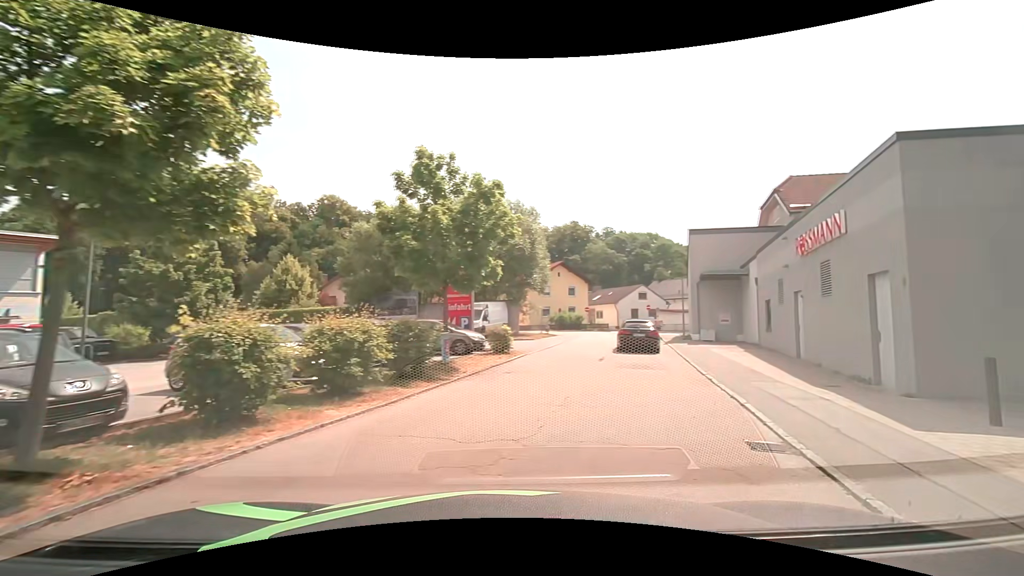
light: Day
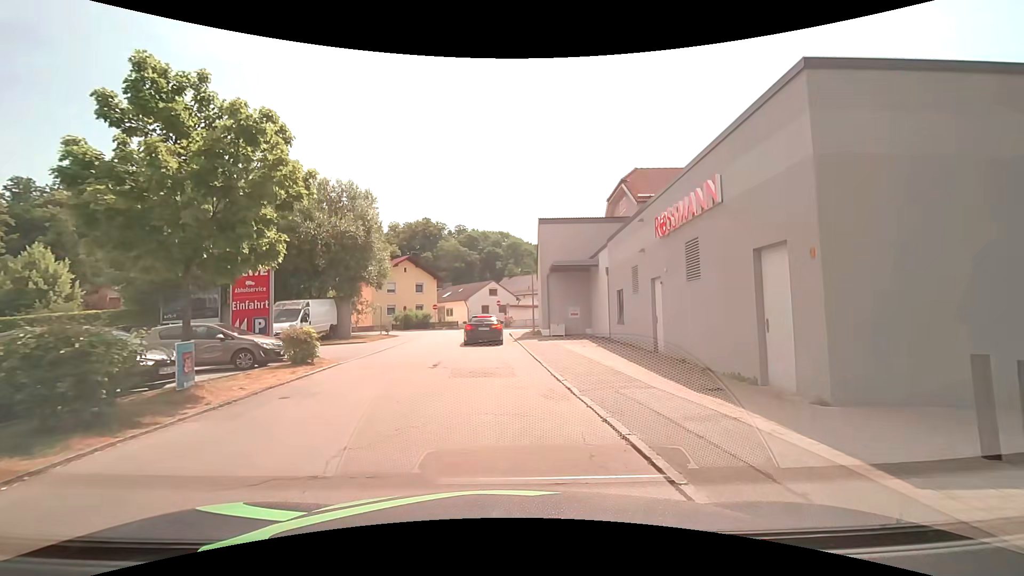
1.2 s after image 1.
(+0.9, +3.9) m; +18°
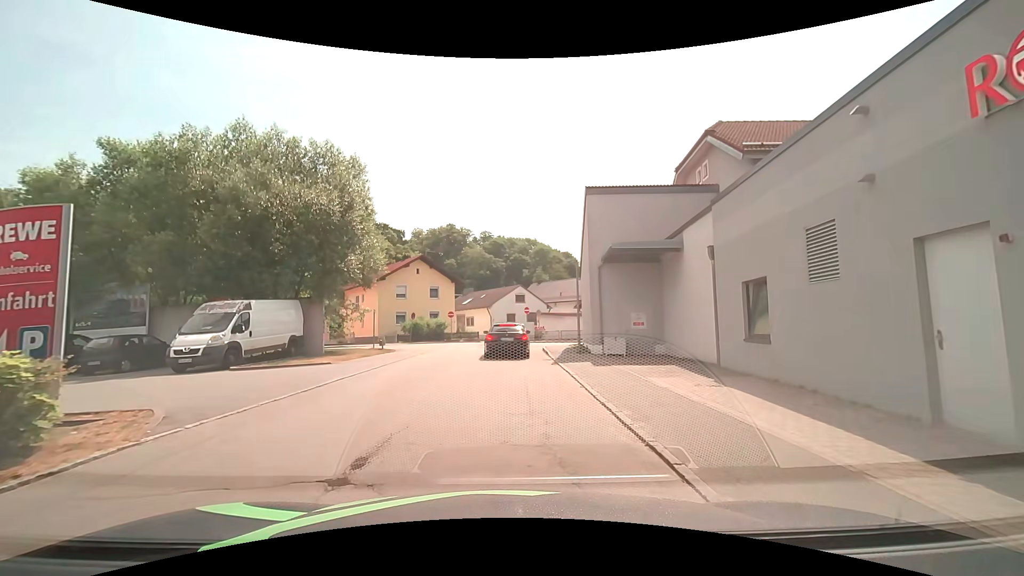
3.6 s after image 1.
(-0.1, +9.5) m; -2°
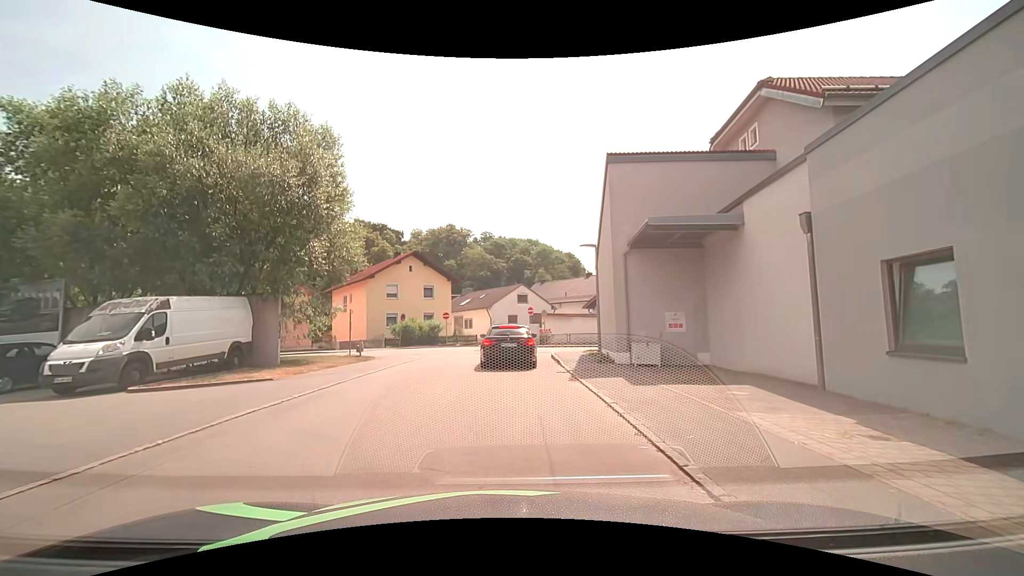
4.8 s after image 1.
(0.0, +4.6) m; +1°
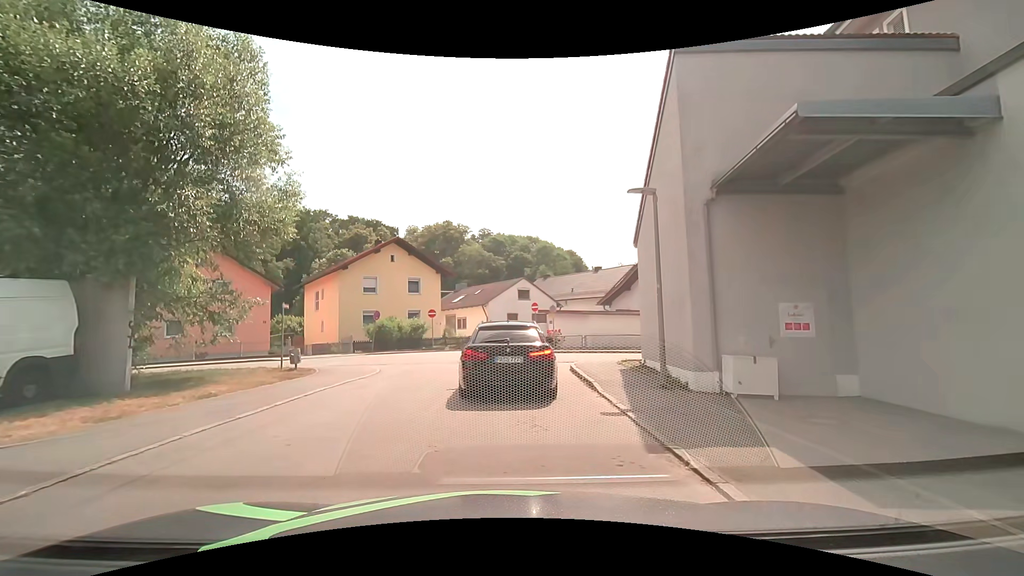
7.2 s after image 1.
(-0.1, +7.1) m; -1°
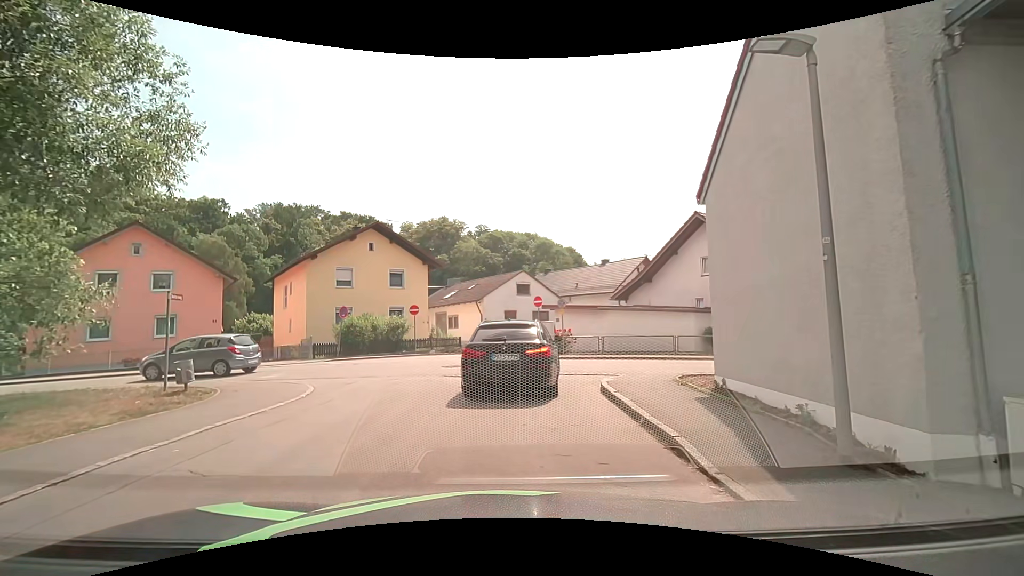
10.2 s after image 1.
(+0.1, +5.6) m; +2°
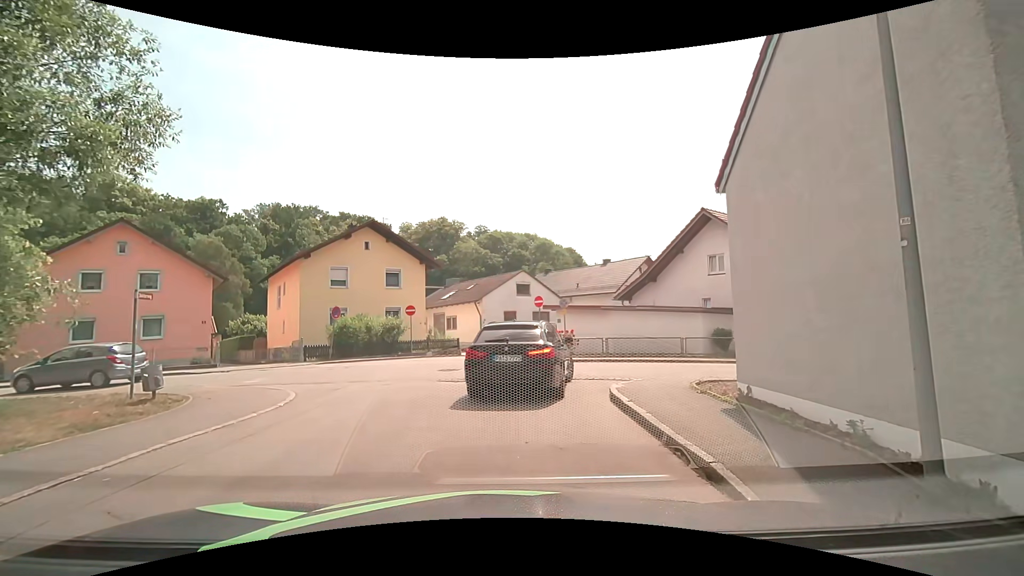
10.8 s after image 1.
(0.0, +1.0) m; -2°
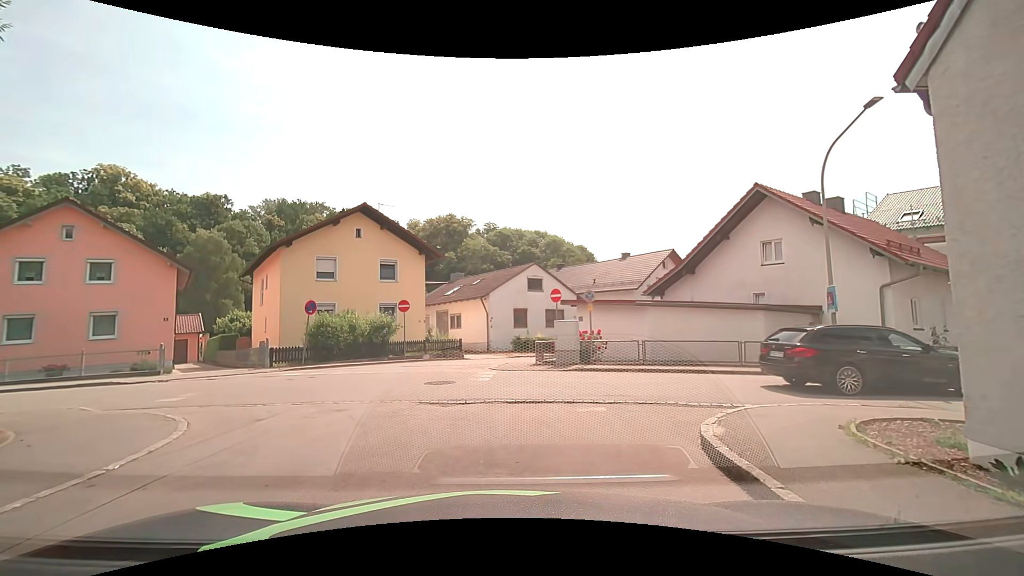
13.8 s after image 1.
(+0.1, +4.2) m; -1°
